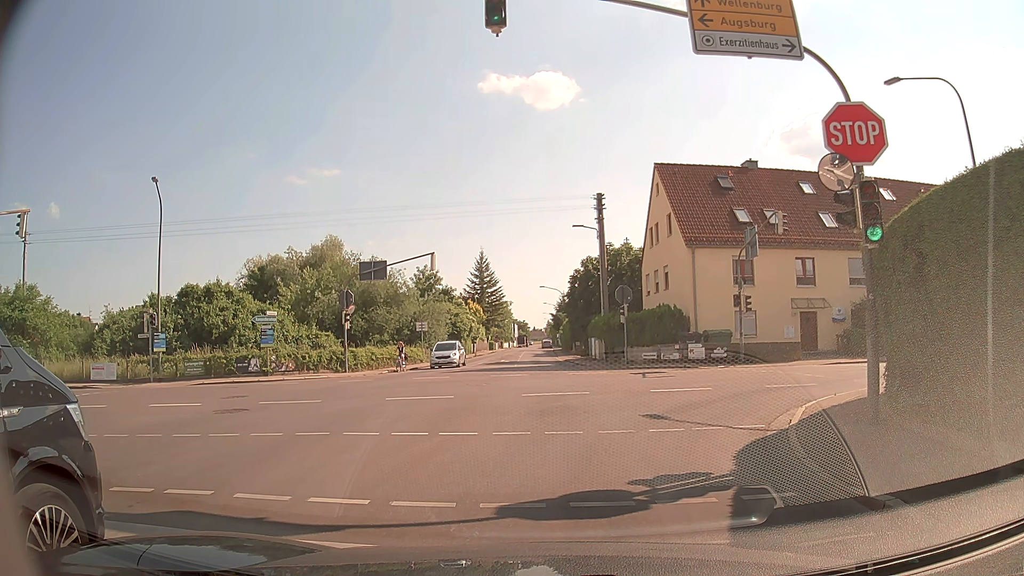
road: tertiary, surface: asphalt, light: Day
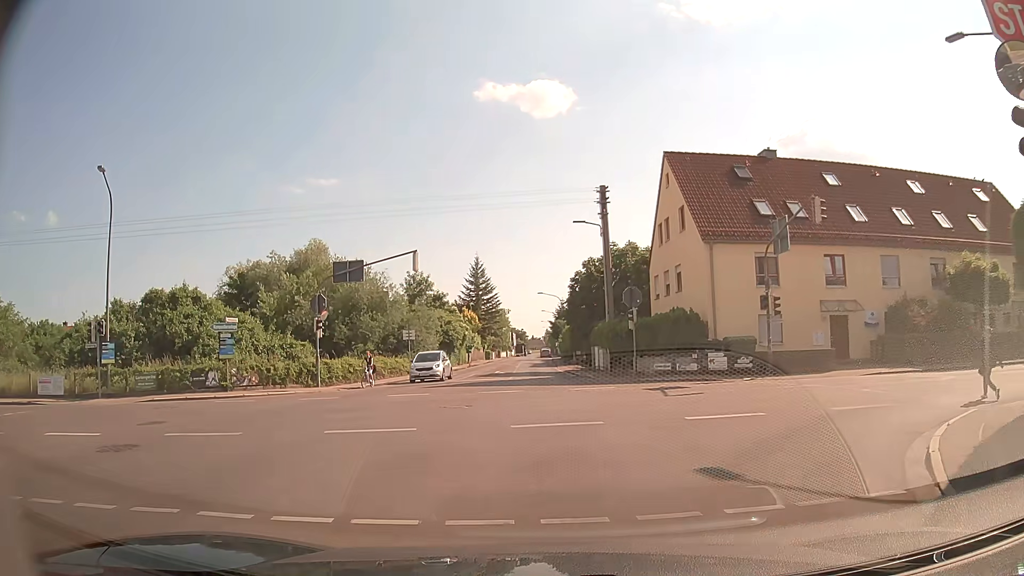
(-0.1, +4.6) m; -2°
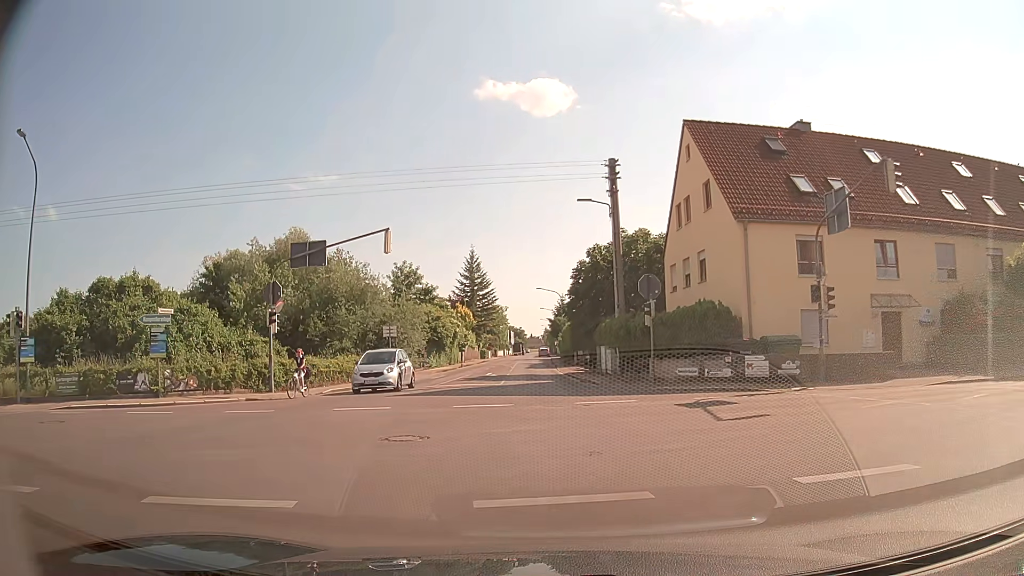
(0.0, +5.6) m; +1°
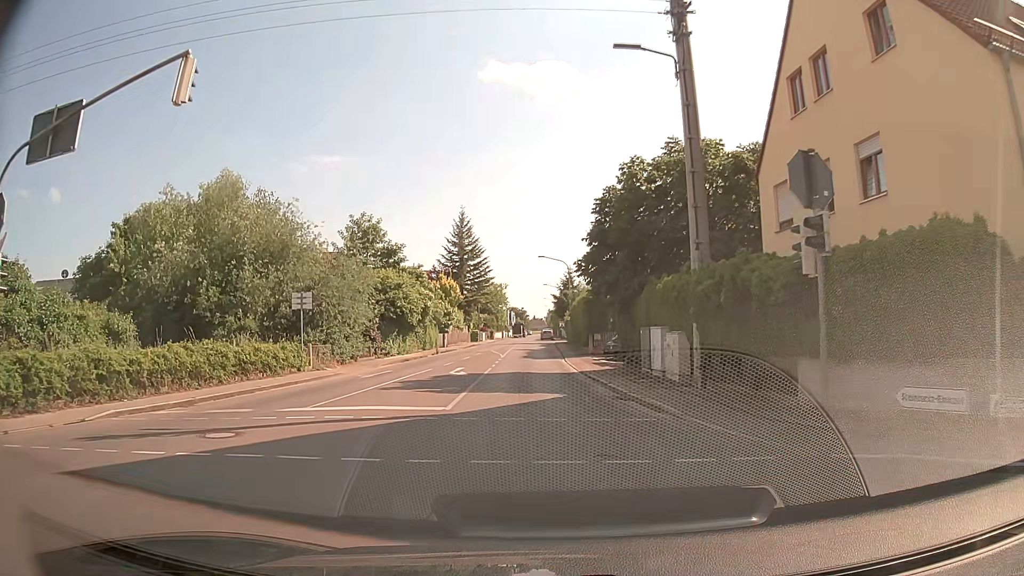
(-0.2, +15.9) m; -1°
